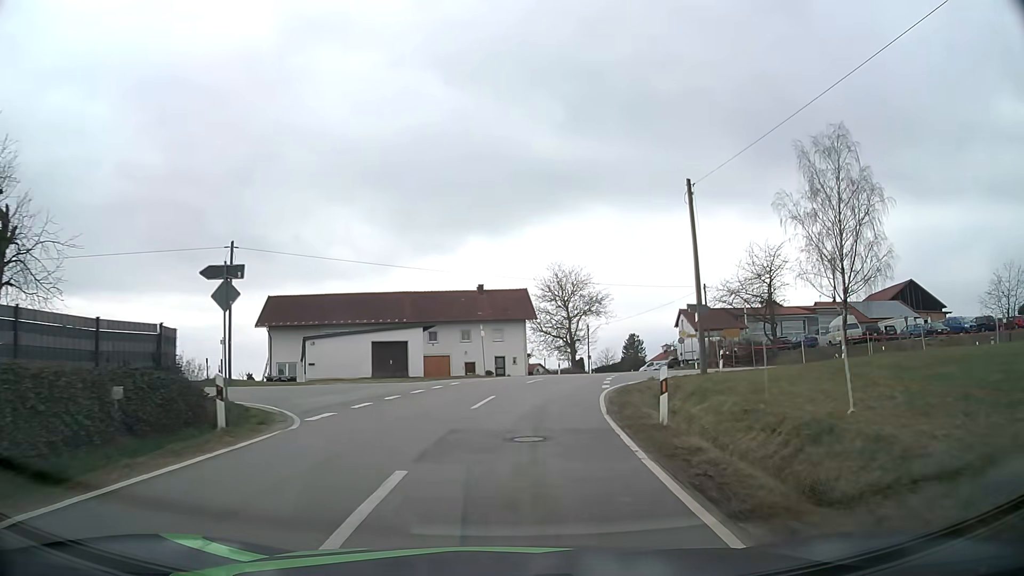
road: tertiary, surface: asphalt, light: Day
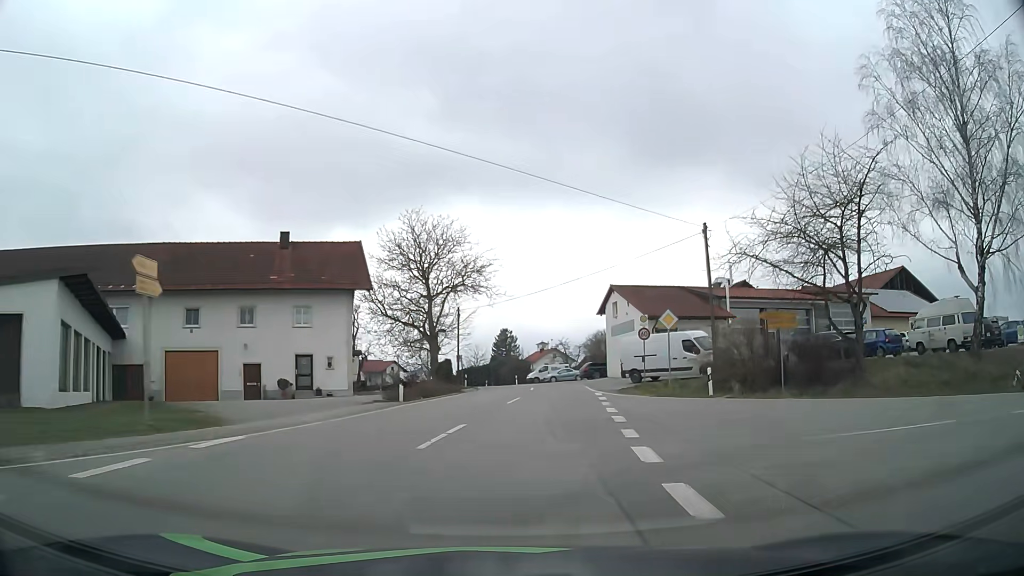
(+2.6, +29.9) m; +11°
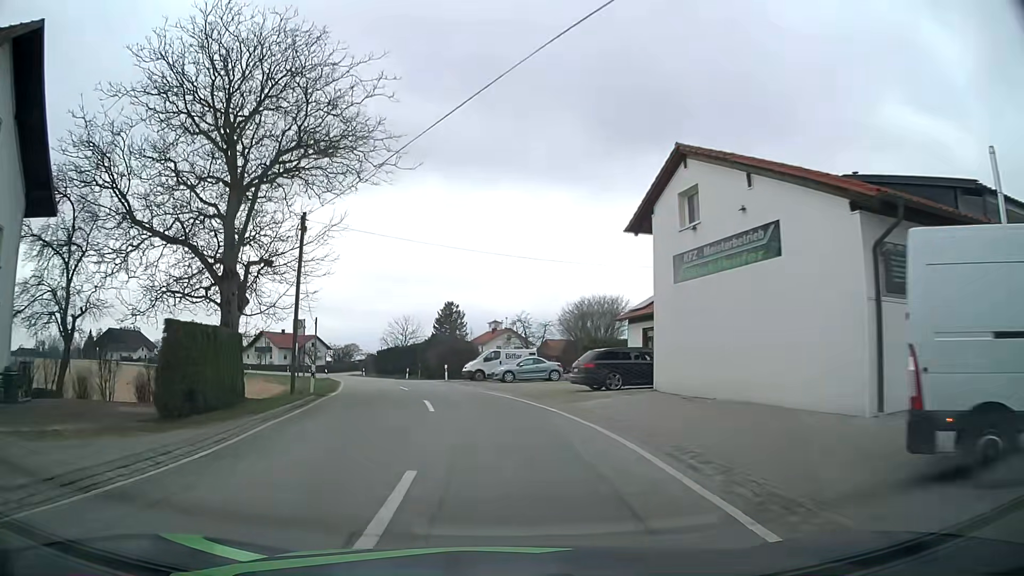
(+2.1, +30.5) m; +5°
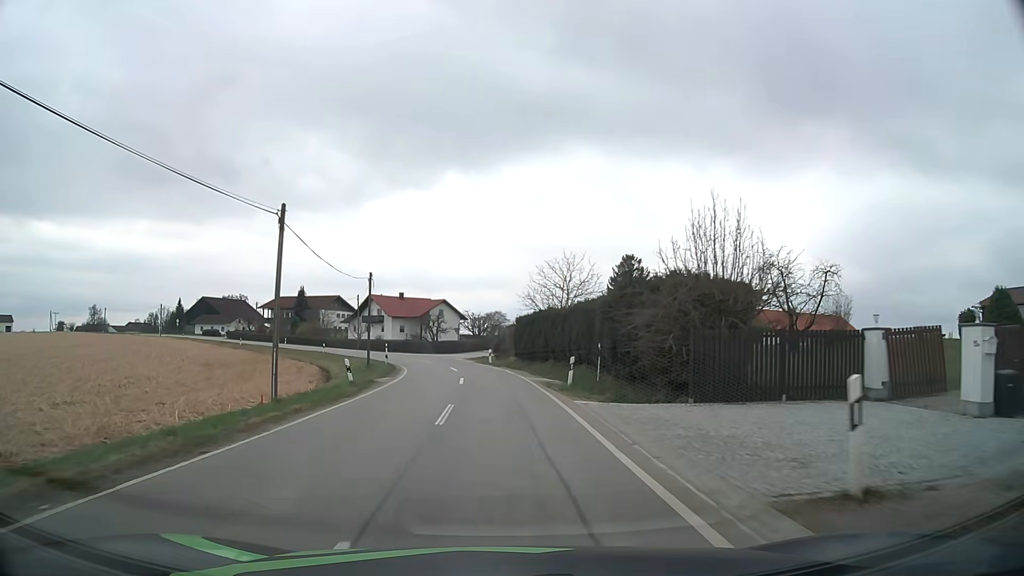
(-5.1, +38.5) m; -14°
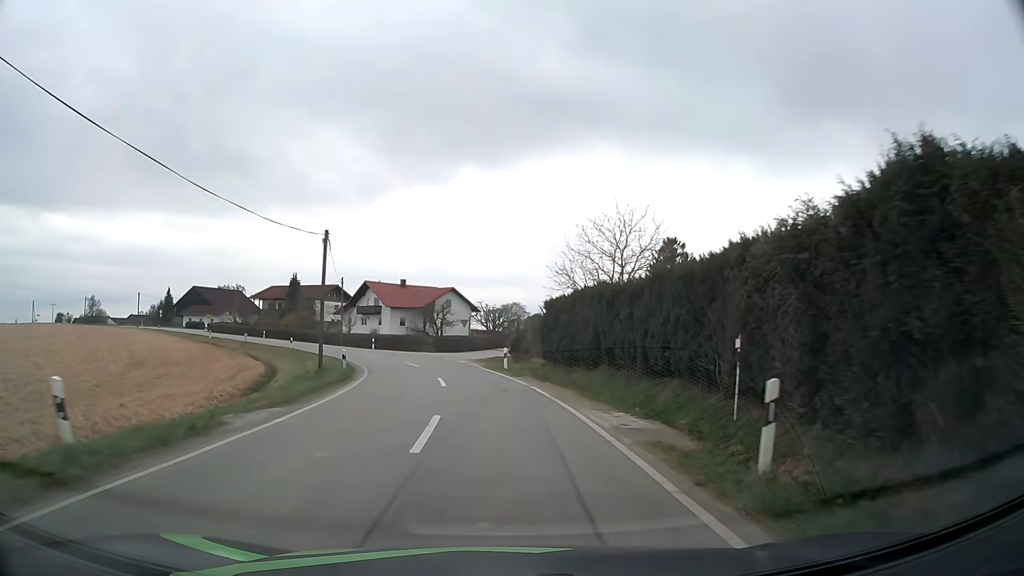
(-0.3, +16.2) m; -2°
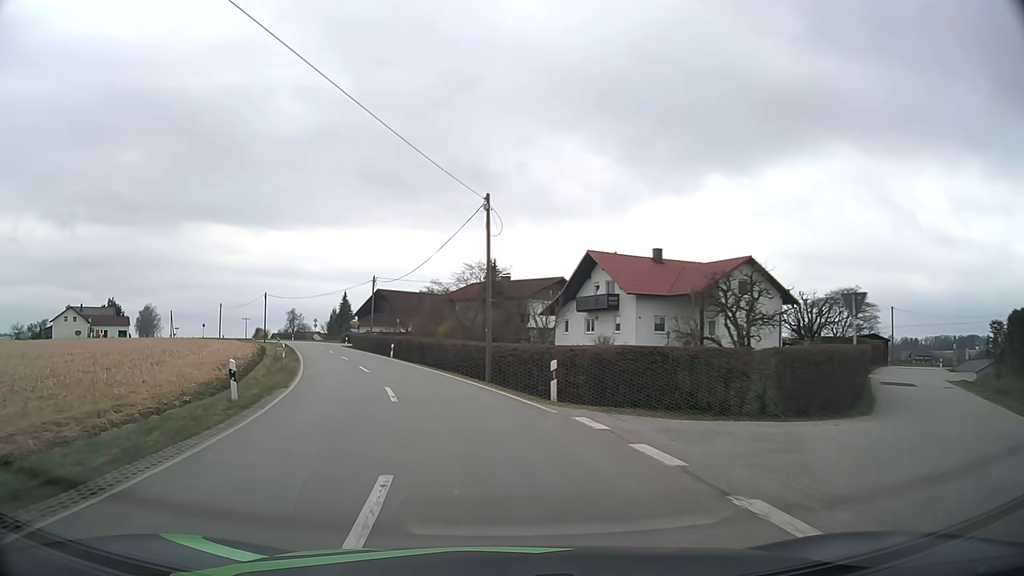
(-5.3, +41.3) m; -21°
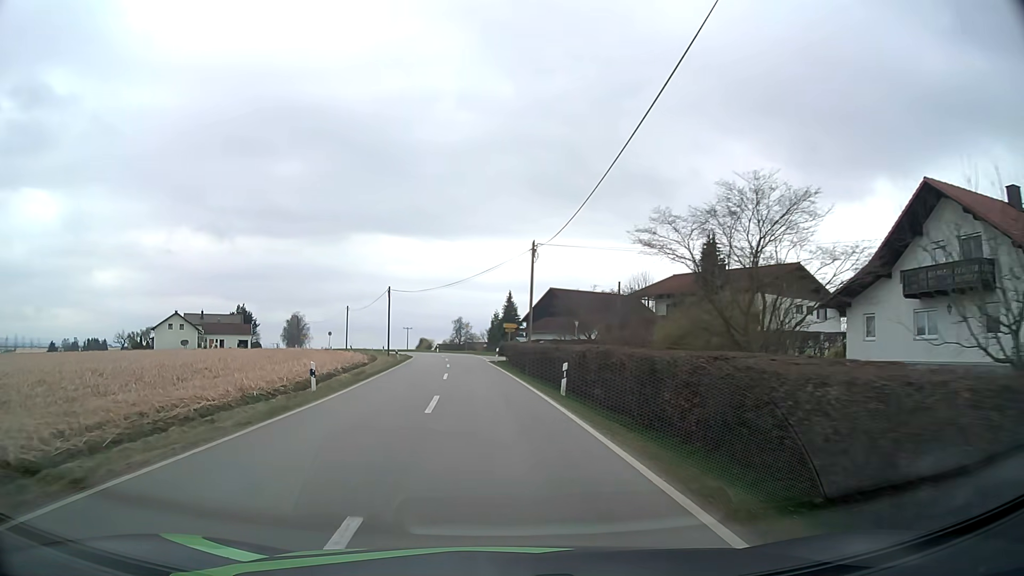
(-3.9, +25.4) m; -16°
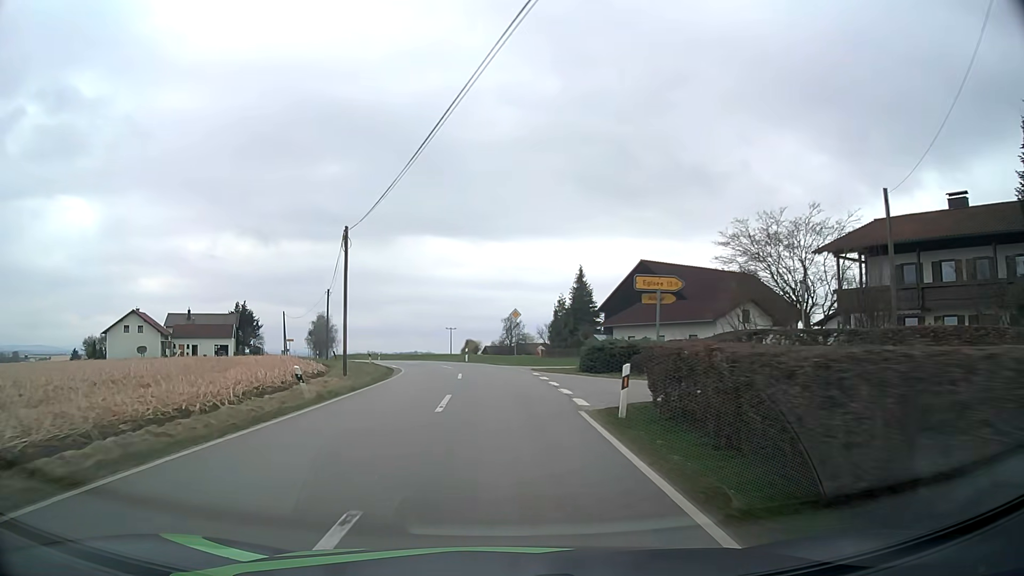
(-1.9, +35.5) m; -5°
(0, +10) (0, +20) (-1, +30) (-2, +40) (-5, +49) (-9, +59) (-13, +68) (-17, +77) (-21, +86) (-25, +95) m
